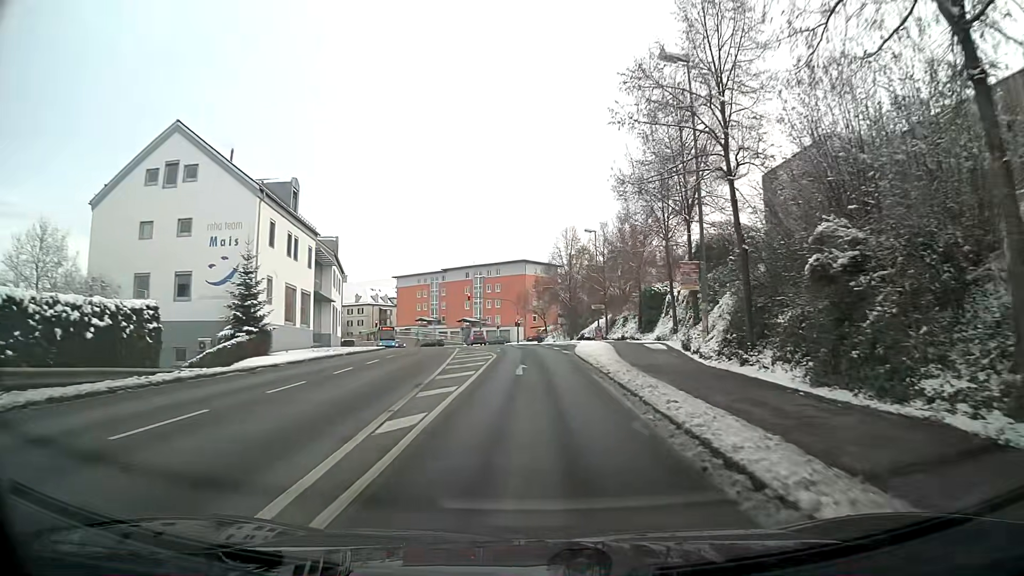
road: tertiary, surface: asphalt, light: Day
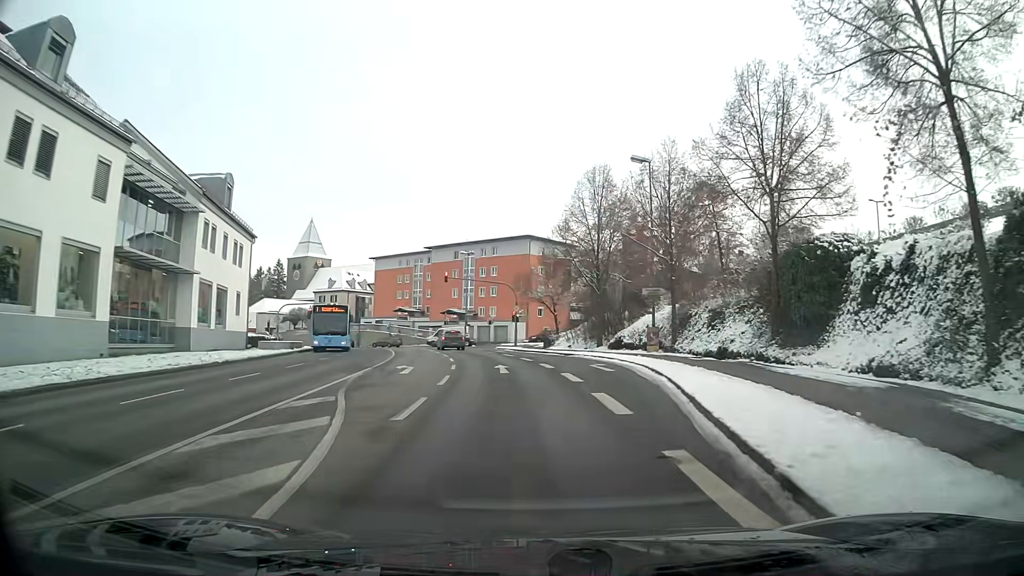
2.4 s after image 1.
(-0.1, +26.5) m; -1°
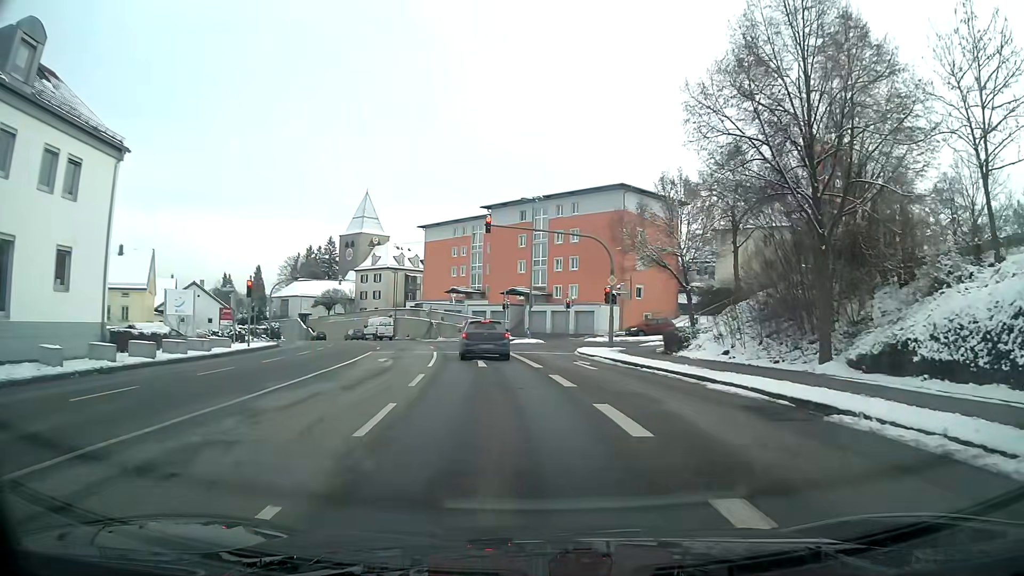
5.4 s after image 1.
(-1.3, +25.5) m; -7°
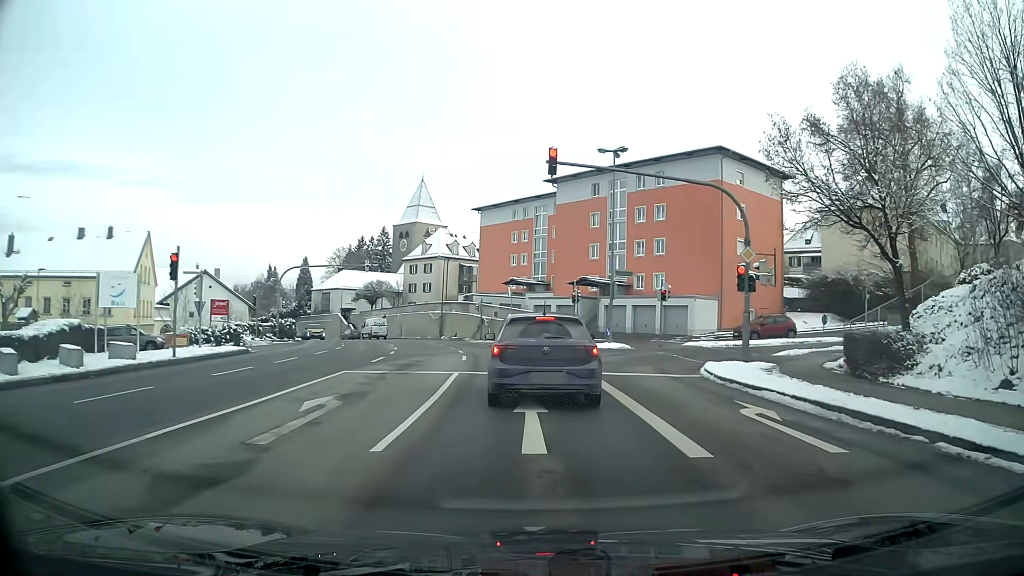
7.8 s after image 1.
(-0.6, +12.7) m; -5°
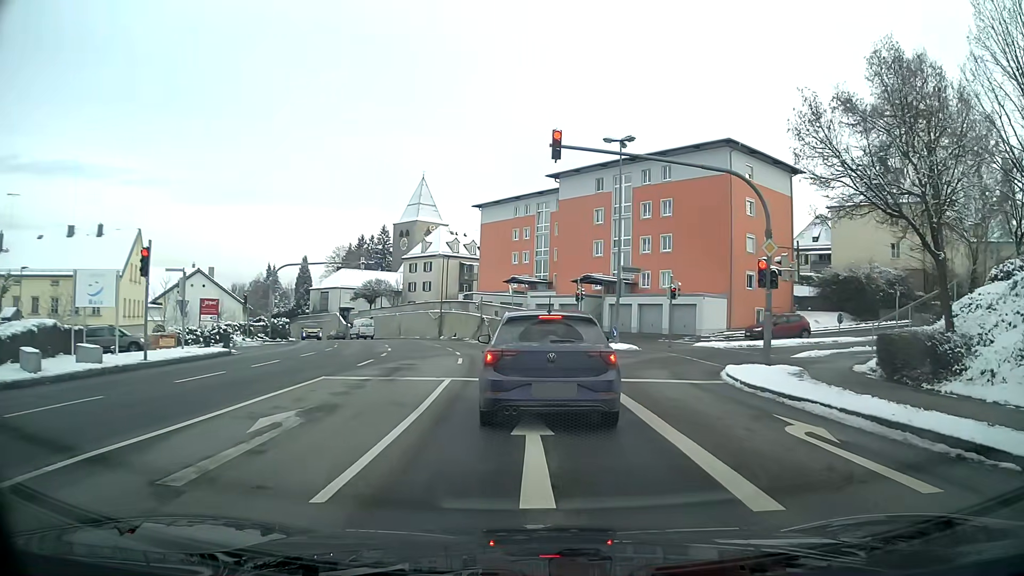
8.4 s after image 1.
(0.0, +1.9) m; 0°
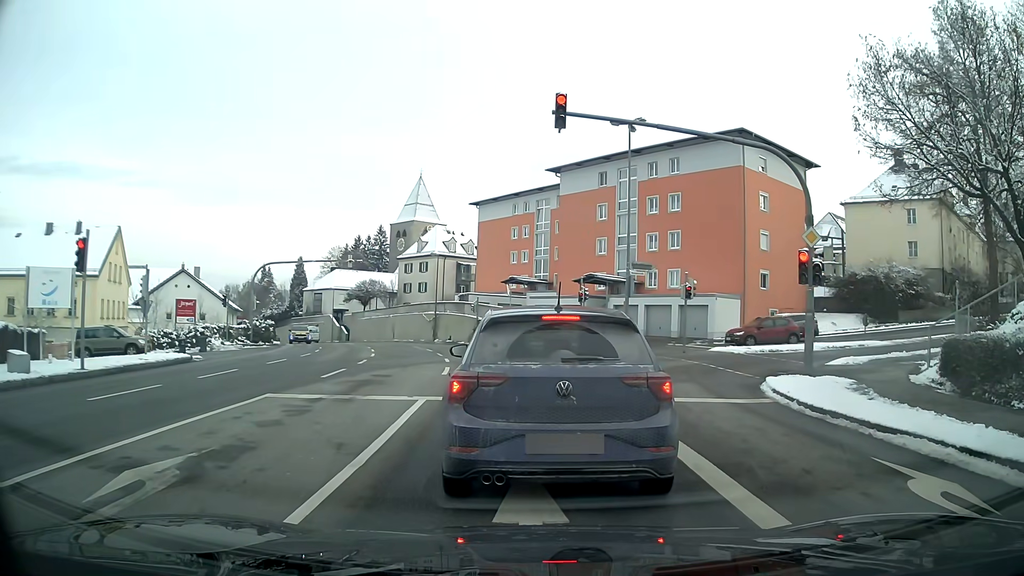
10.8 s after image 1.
(0.0, +3.1) m; -1°
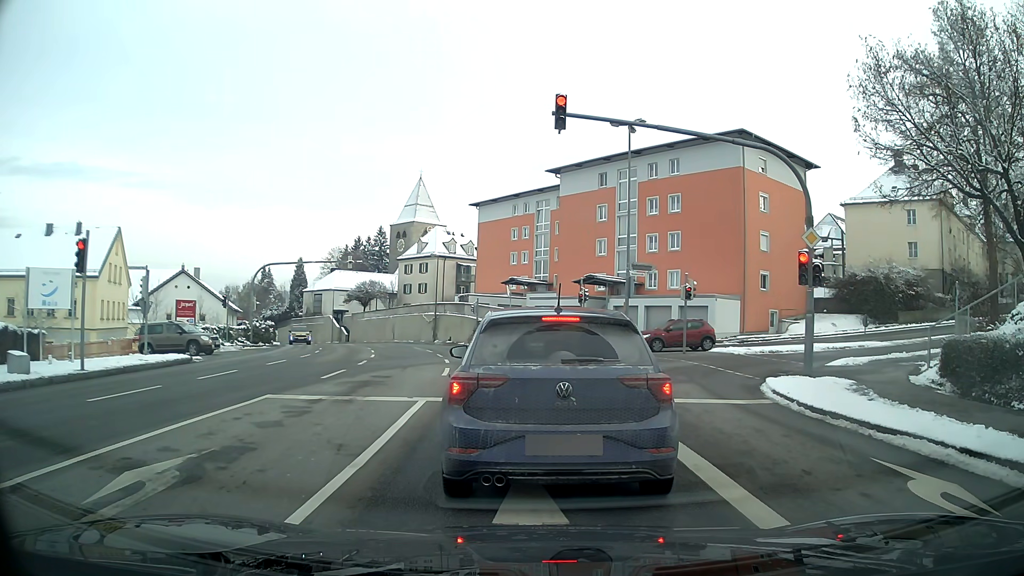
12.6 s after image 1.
(0.0, +0.1) m; 0°
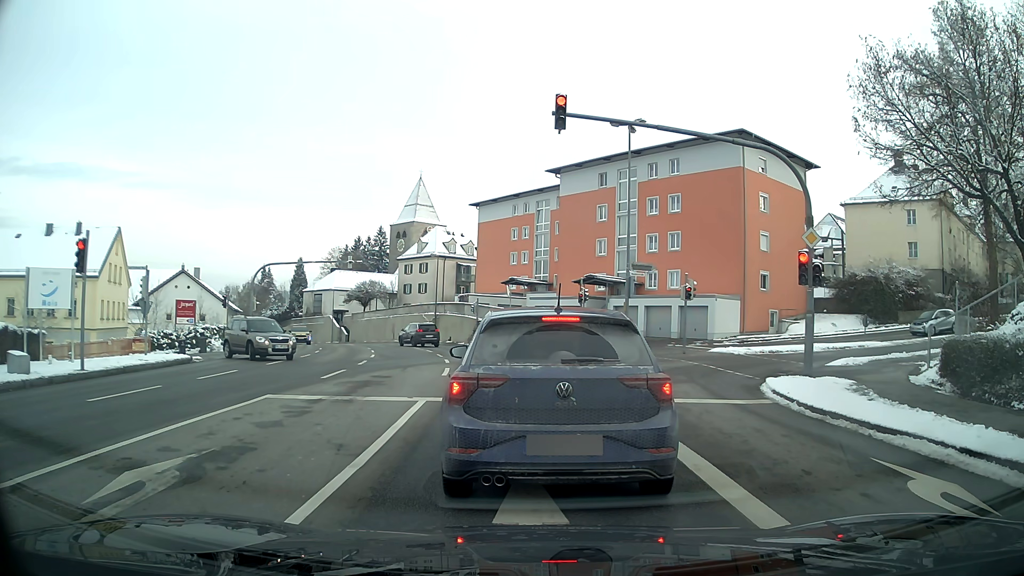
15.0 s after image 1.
(0.0, 0.0) m; 0°
(0, +10) (-1, +20) (-2, +30) (-4, +40) (-7, +49) (-11, +58) (-15, +68) (-20, +76) (-25, +85) (-31, +93) m
